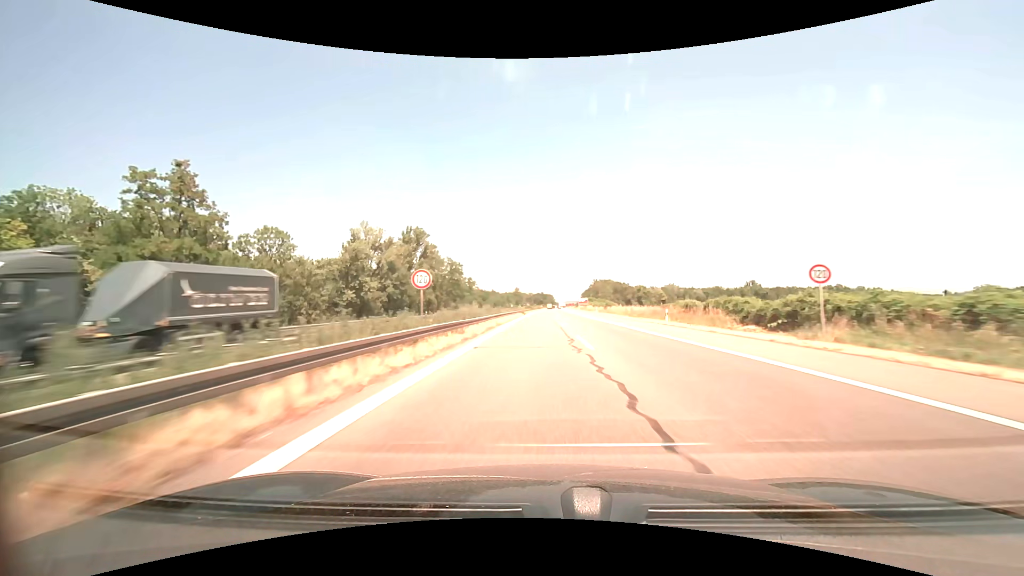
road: motorway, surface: asphalt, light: Day
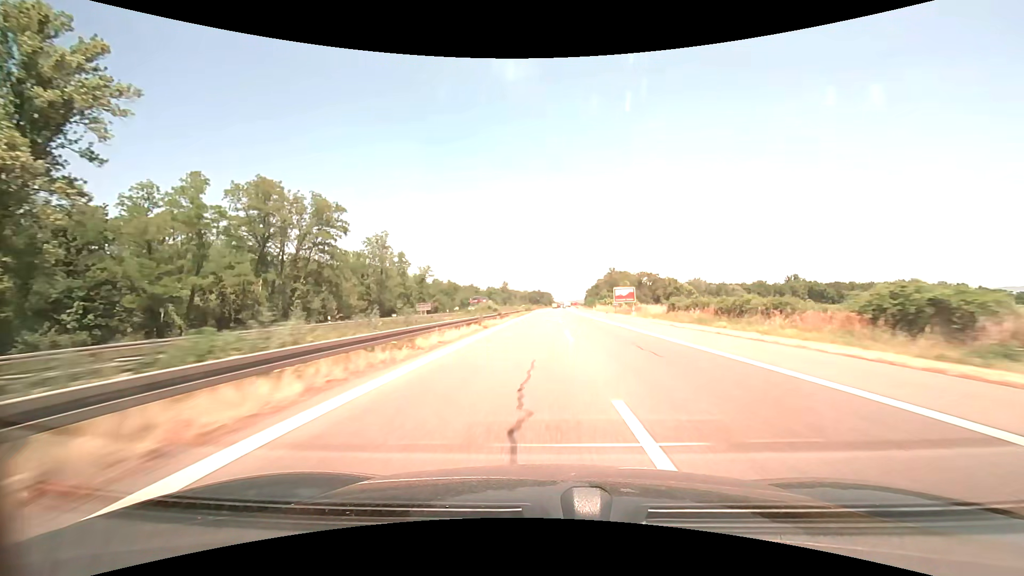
(+0.5, +87.3) m; 0°
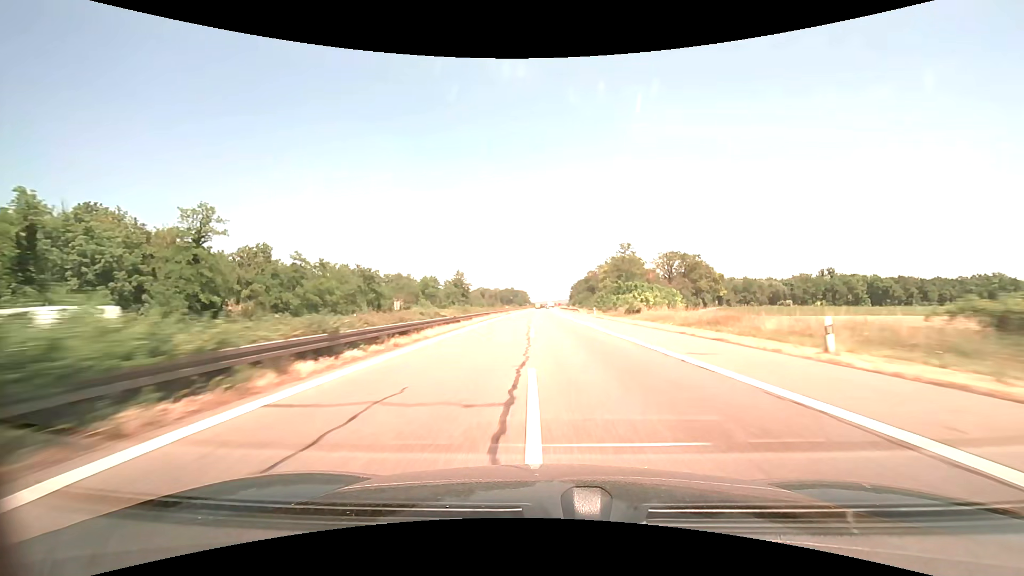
(+1.7, +87.2) m; +3°
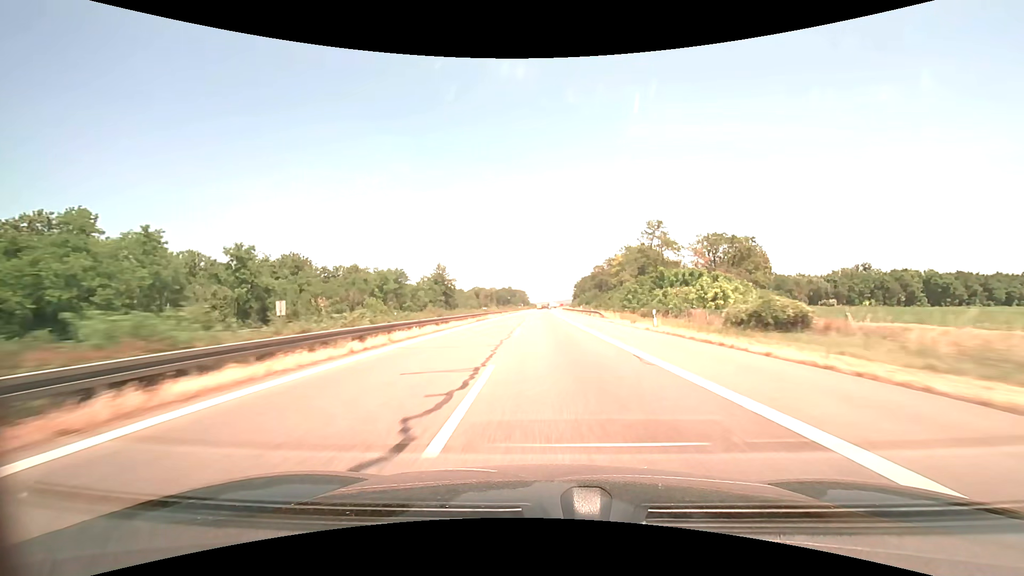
(+0.2, +34.9) m; 0°
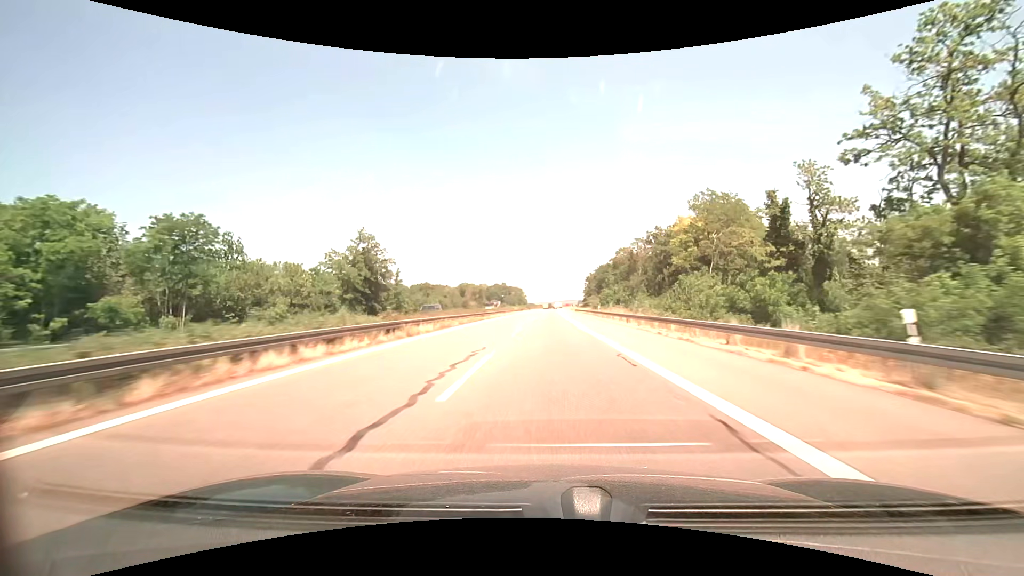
(-0.5, +69.9) m; 0°
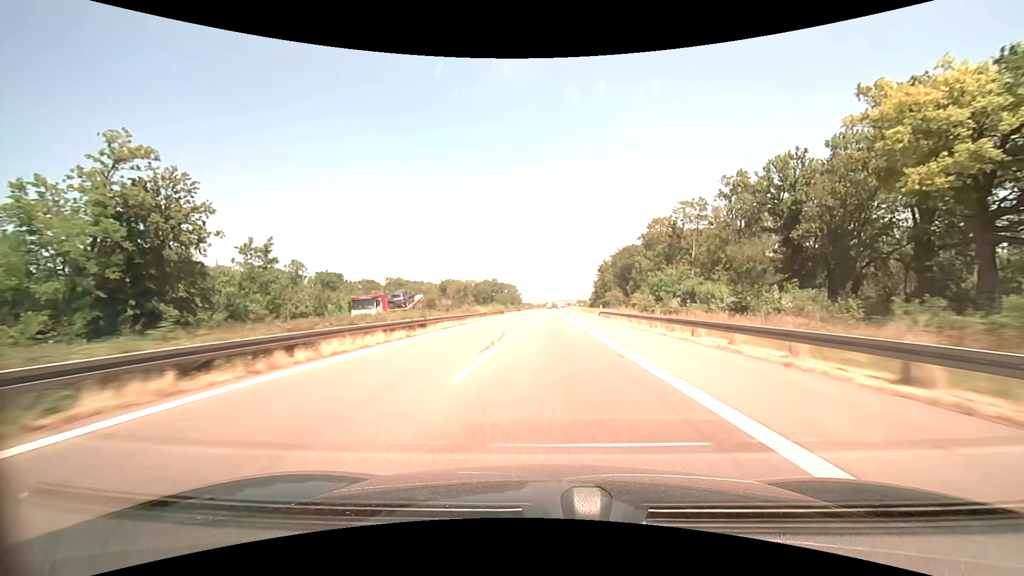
(+0.1, +52.3) m; 0°
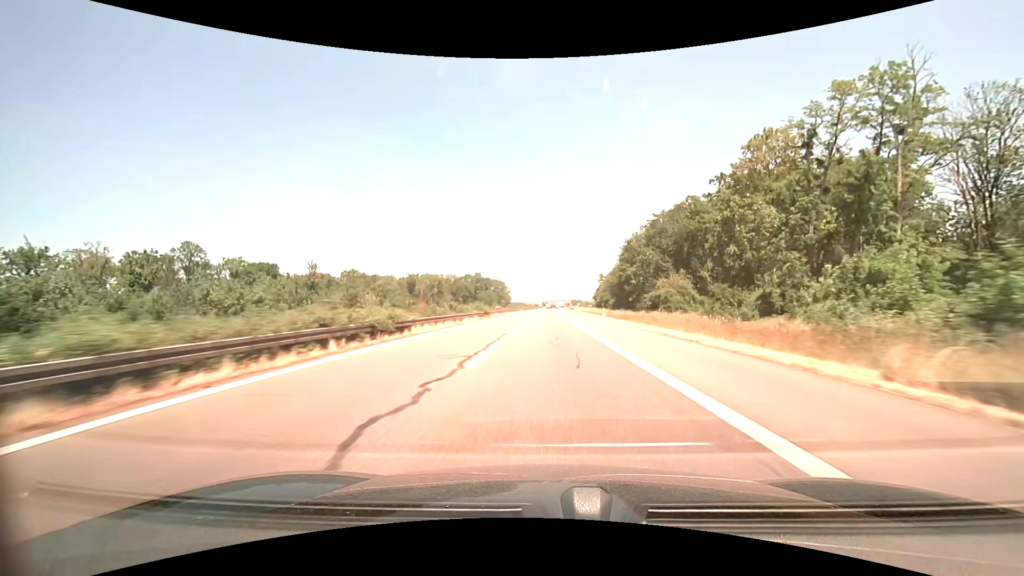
(+0.2, +52.3) m; +1°
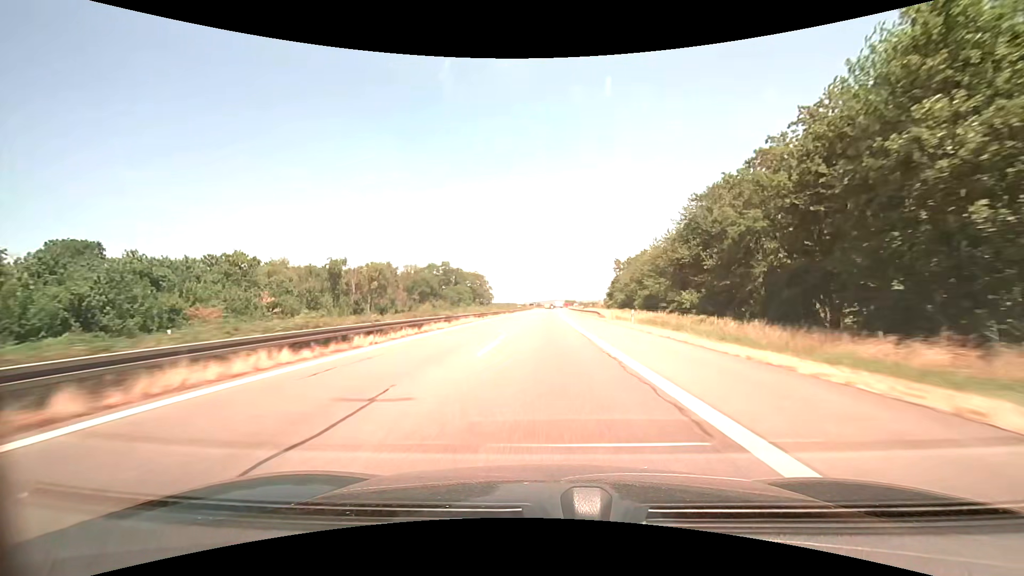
(+0.8, +69.7) m; +1°
(0, +10) (0, +20) (0, +30) (0, +40) (0, +50) (0, +60) (0, +70) (0, +80) (+1, +90) (+1, +100) m
